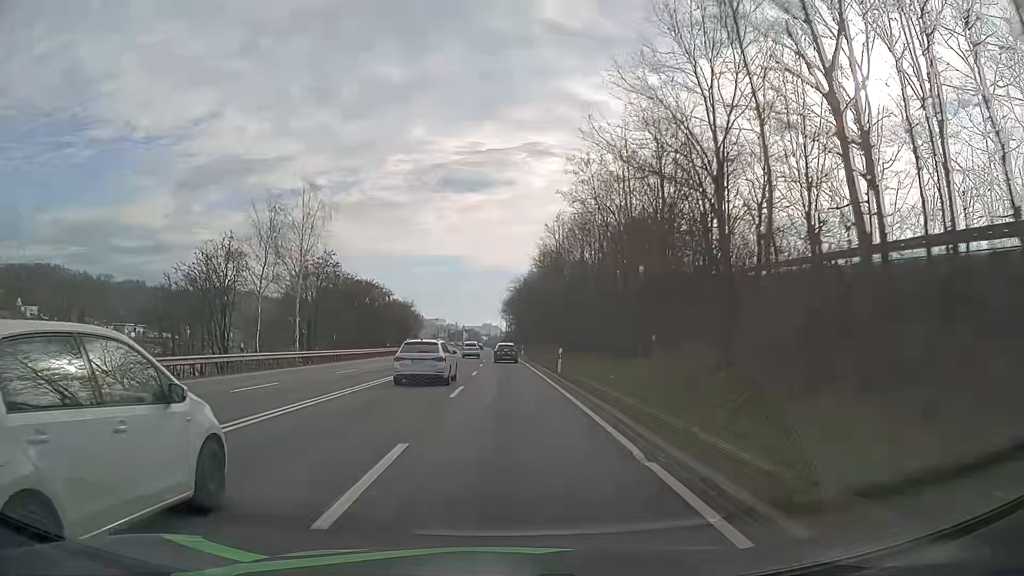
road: primary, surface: asphalt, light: Day
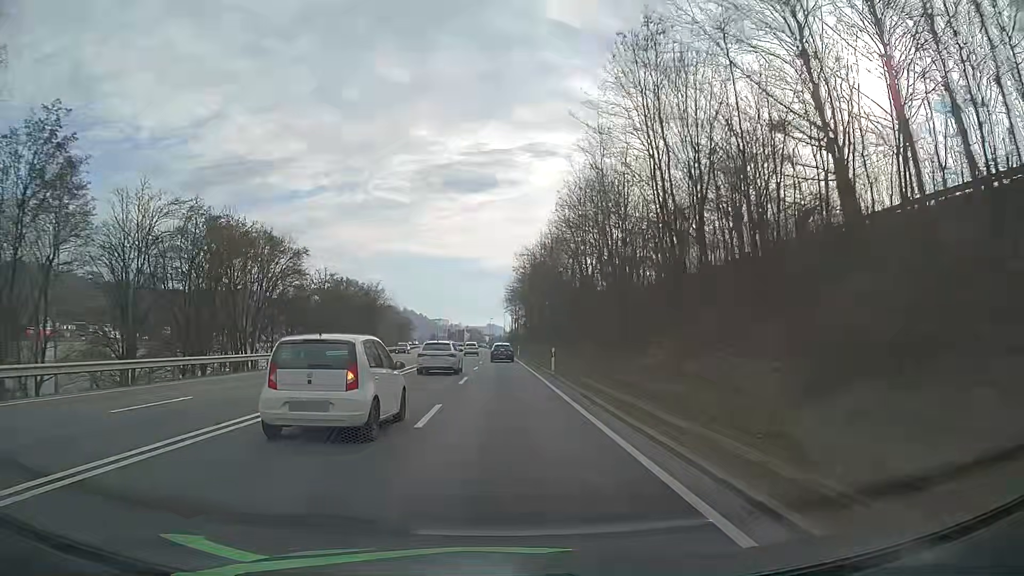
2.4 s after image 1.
(-0.3, +42.2) m; 0°
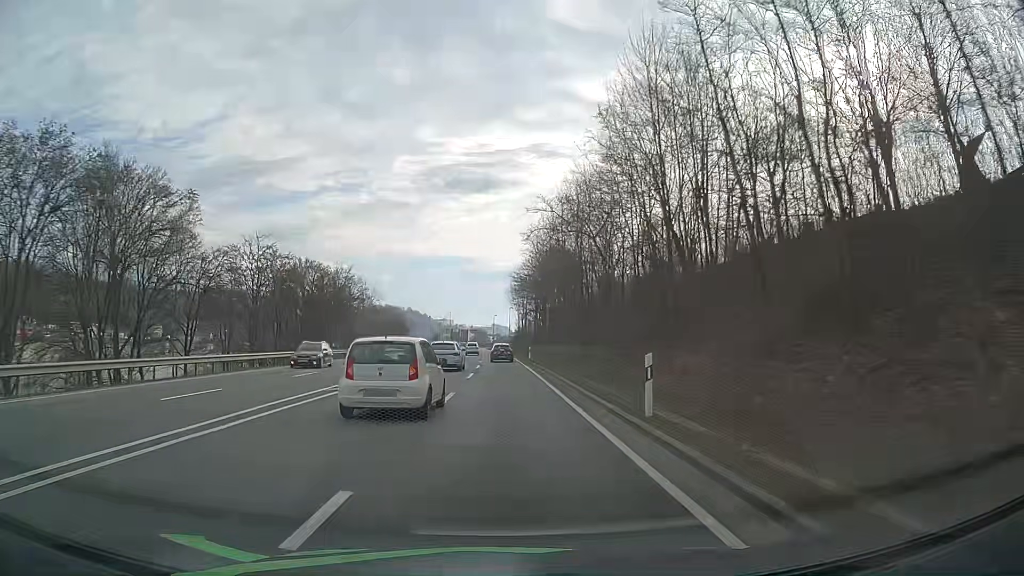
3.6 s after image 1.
(-0.1, +21.1) m; -1°
(0, +10) (0, +20) (0, +30) (0, +40) (0, +50) (0, +60) (-1, +70) (-1, +80) (-1, +90) (-2, +100) m
